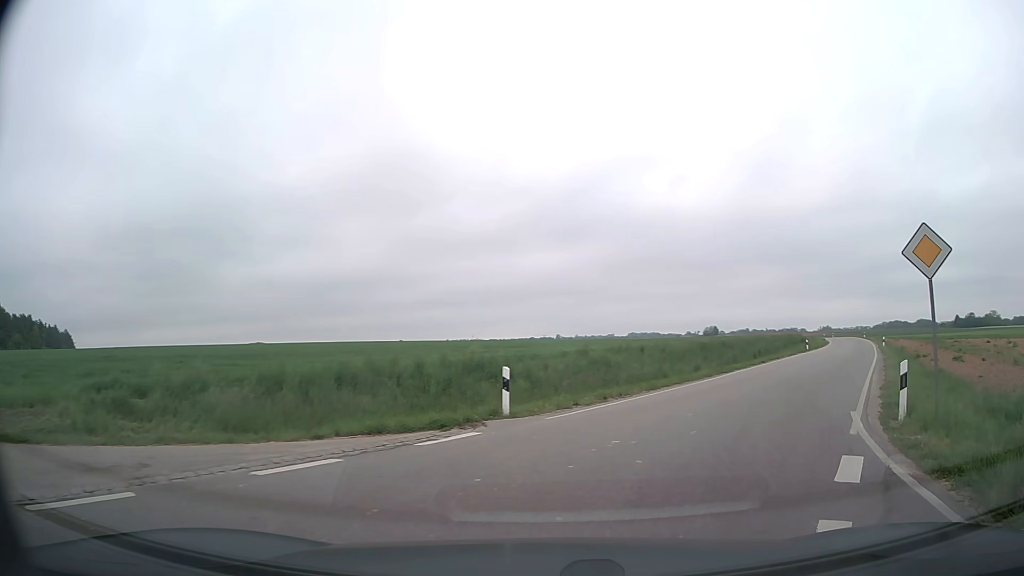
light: Day
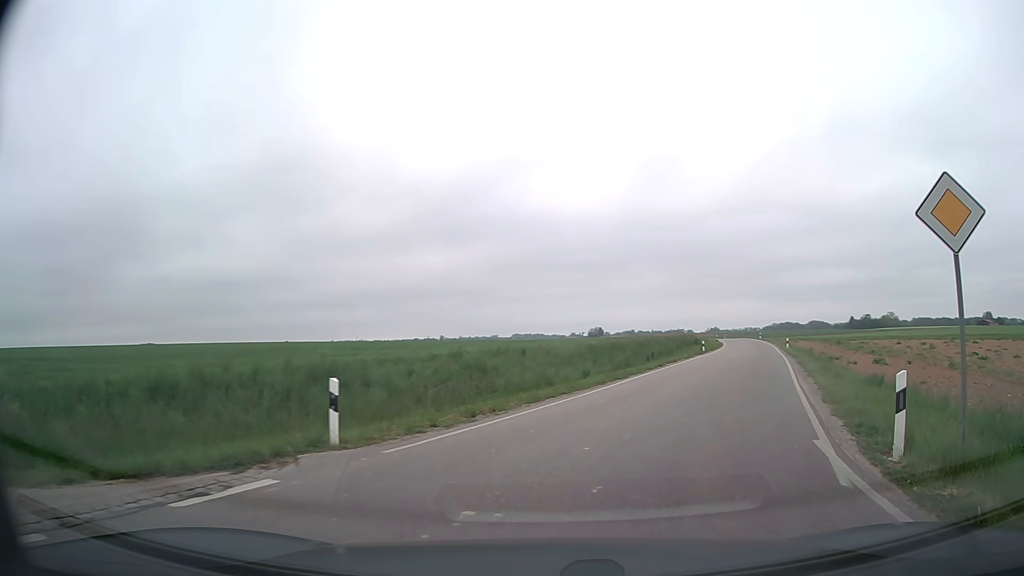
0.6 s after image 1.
(+0.3, +3.7) m; +8°
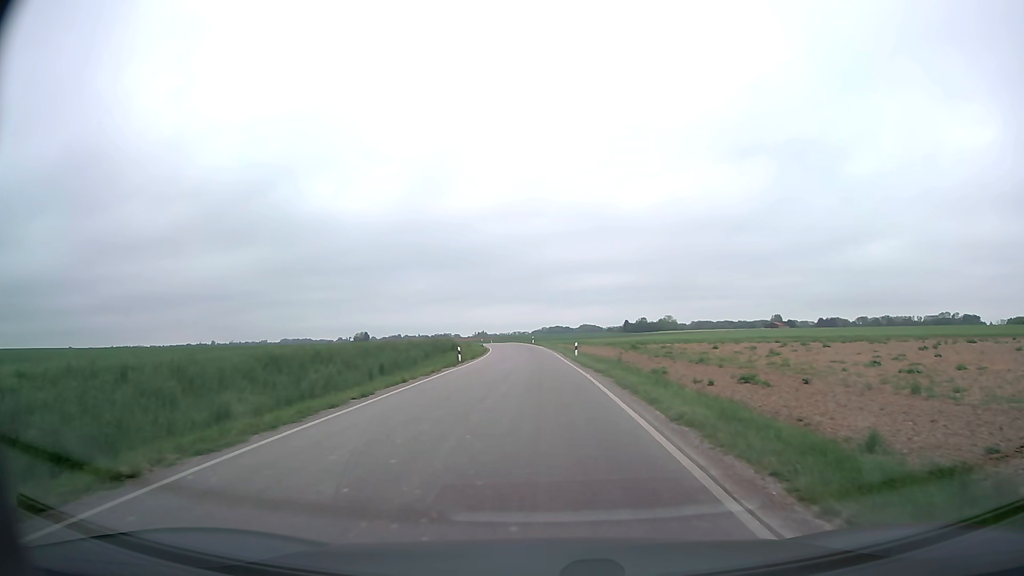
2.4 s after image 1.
(+3.7, +14.3) m; +21°
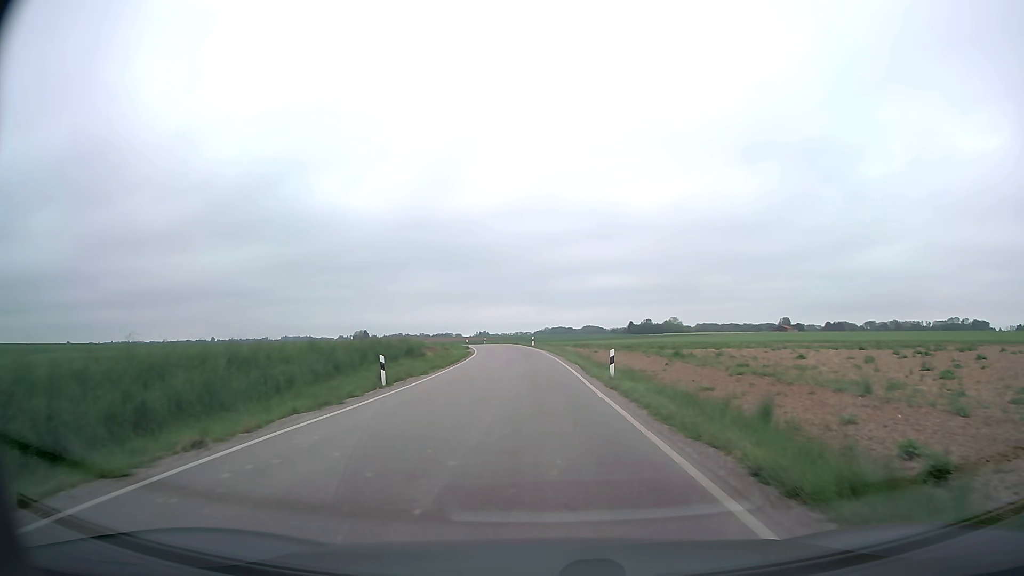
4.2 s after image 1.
(0.0, +20.4) m; 0°
